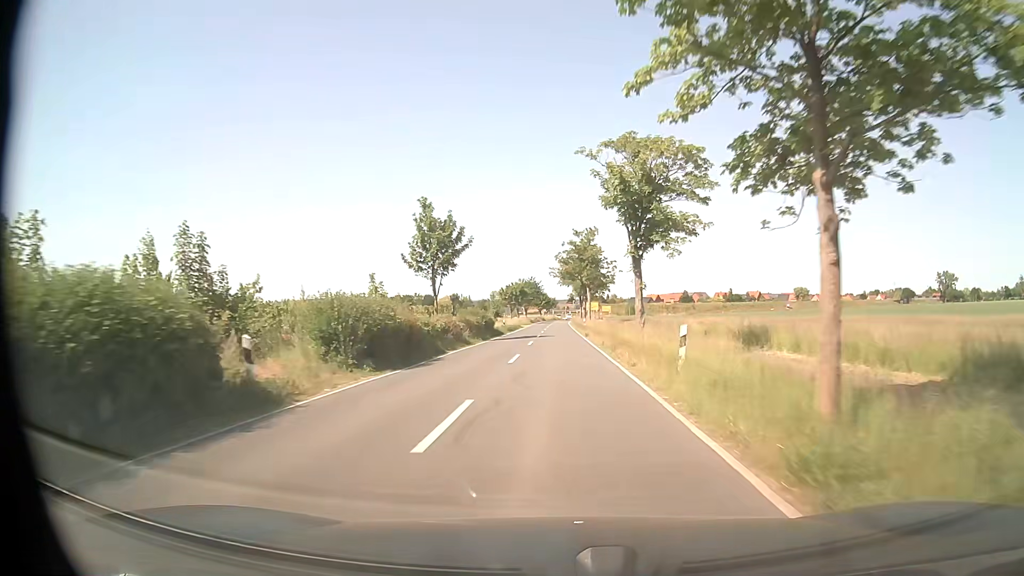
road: tertiary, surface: asphalt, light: Day
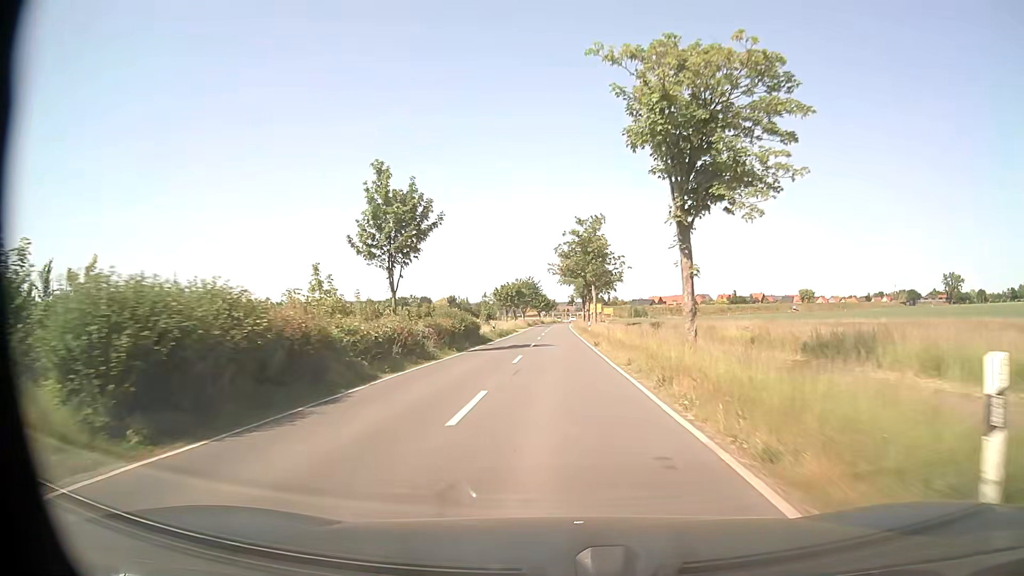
(0.0, +10.5) m; 0°
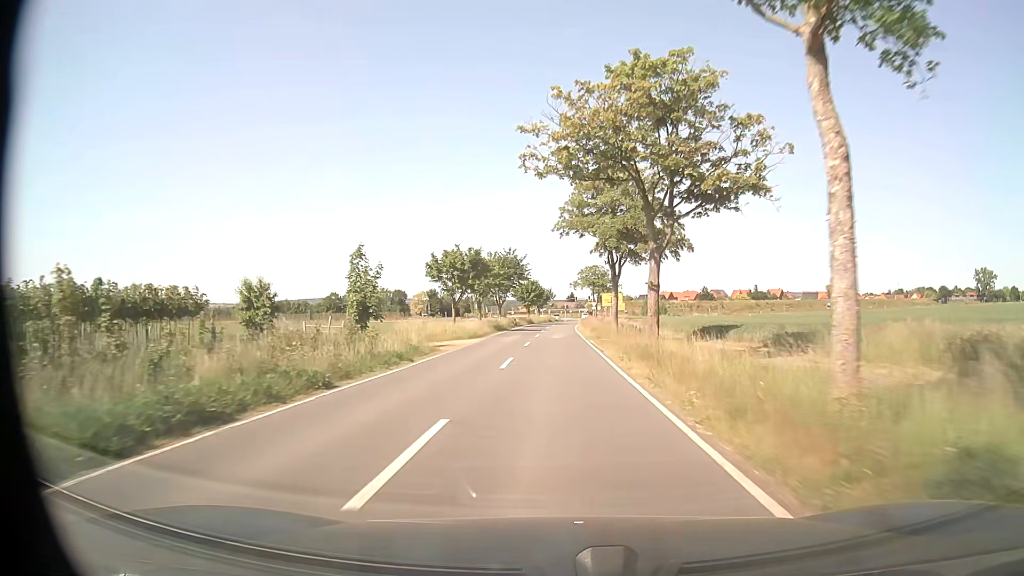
(0.0, +52.5) m; 0°
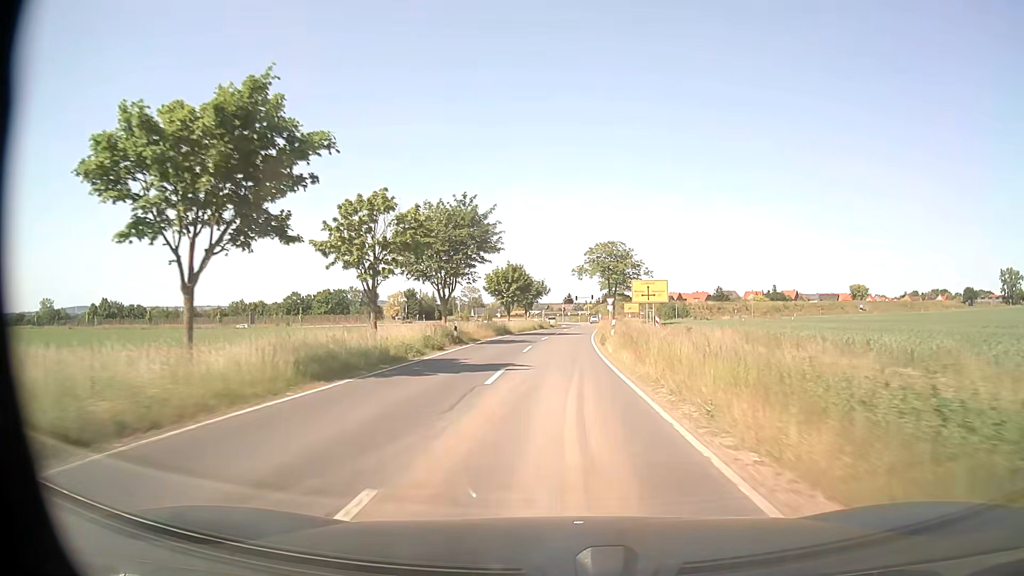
(0.0, +40.7) m; +1°
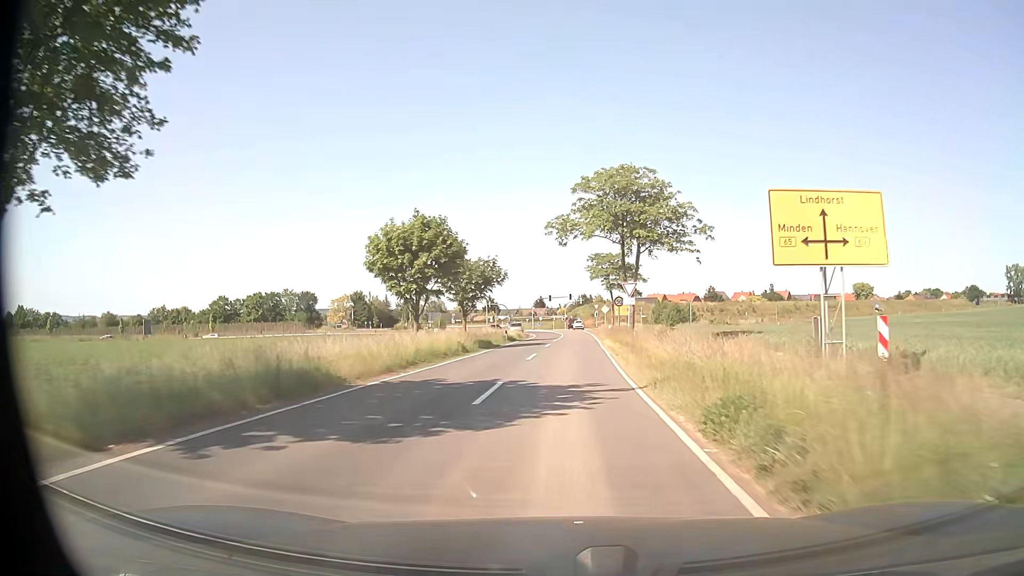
(+0.4, +38.9) m; +2°
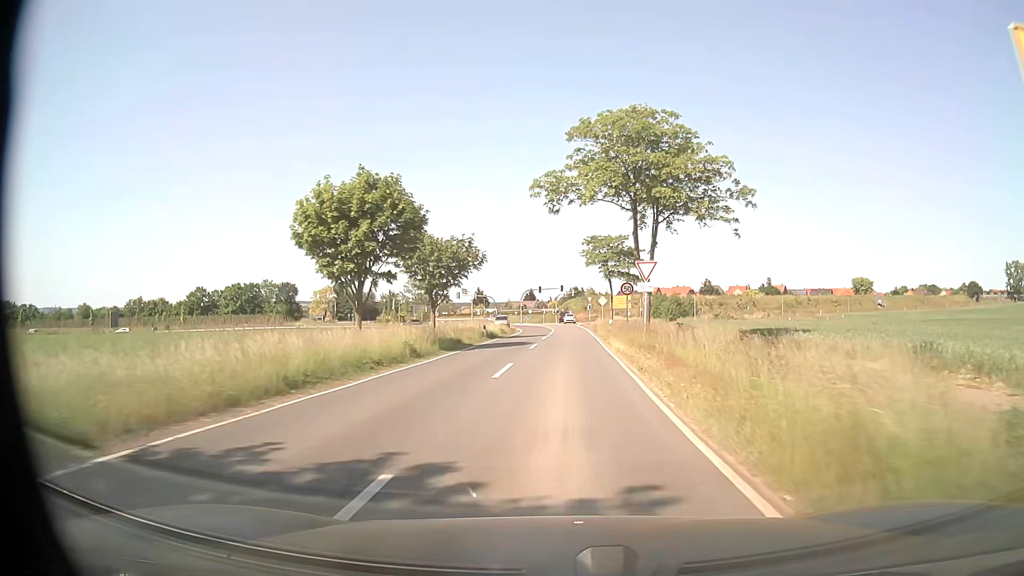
(+0.1, +9.3) m; +1°
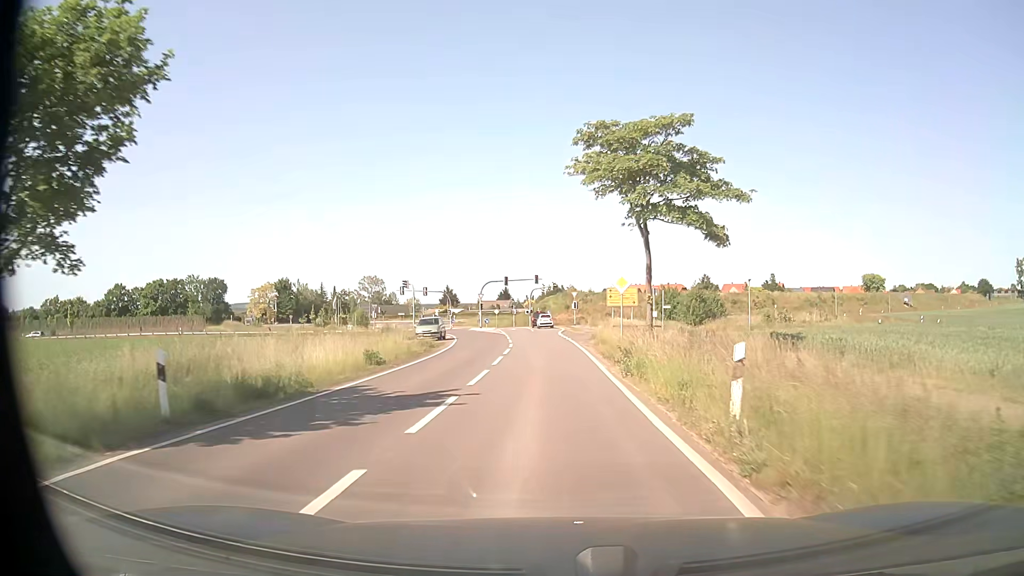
(+0.8, +34.2) m; +2°
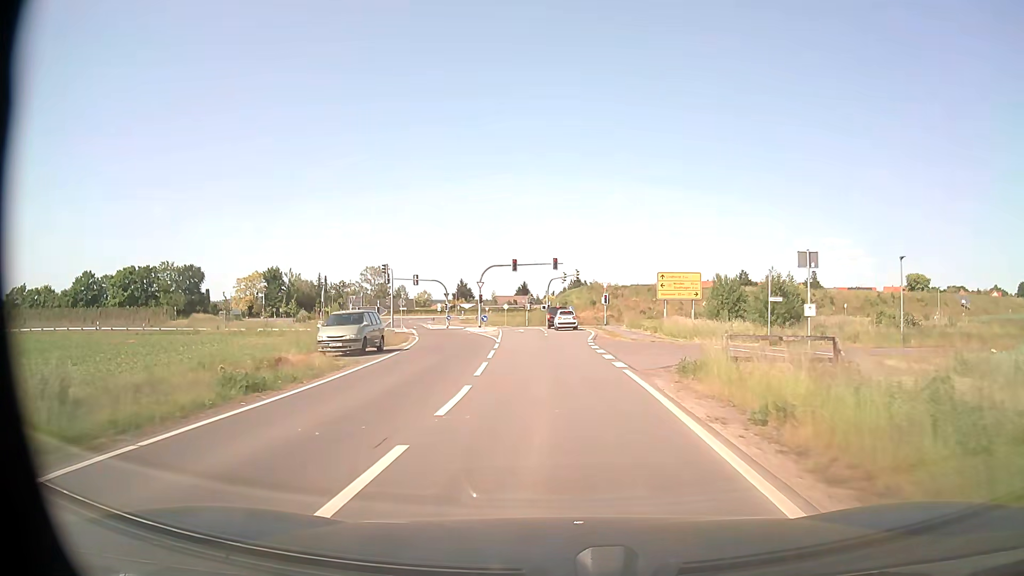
(-0.3, +22.7) m; -2°
(0, +10) (0, +20) (-1, +30) (-2, +40) (-2, +50) (-3, +60) (-5, +70) (-11, +77) (-21, +79) (-30, +76) m
